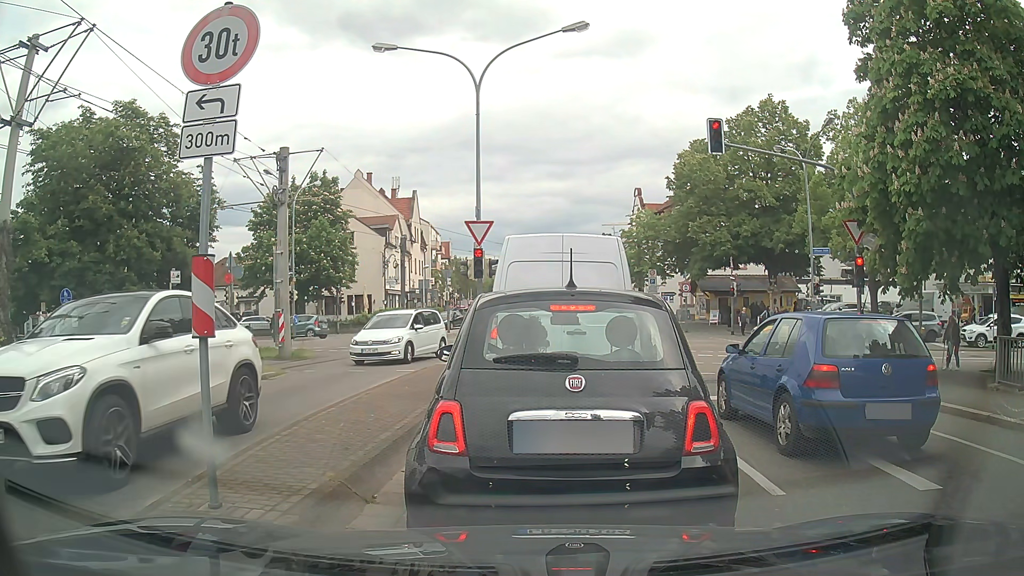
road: tertiary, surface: asphalt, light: Day
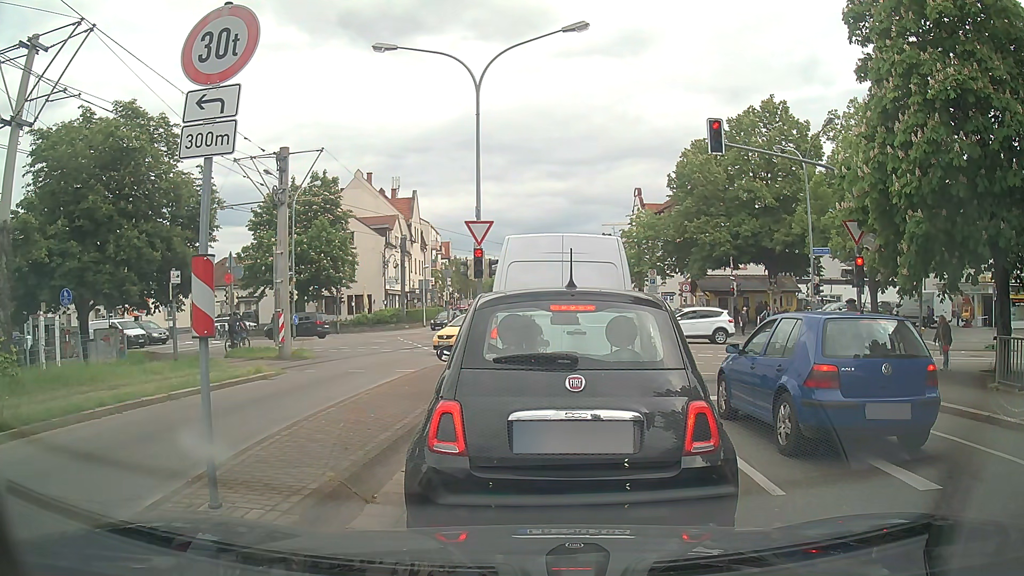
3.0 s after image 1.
(0.0, 0.0) m; 0°
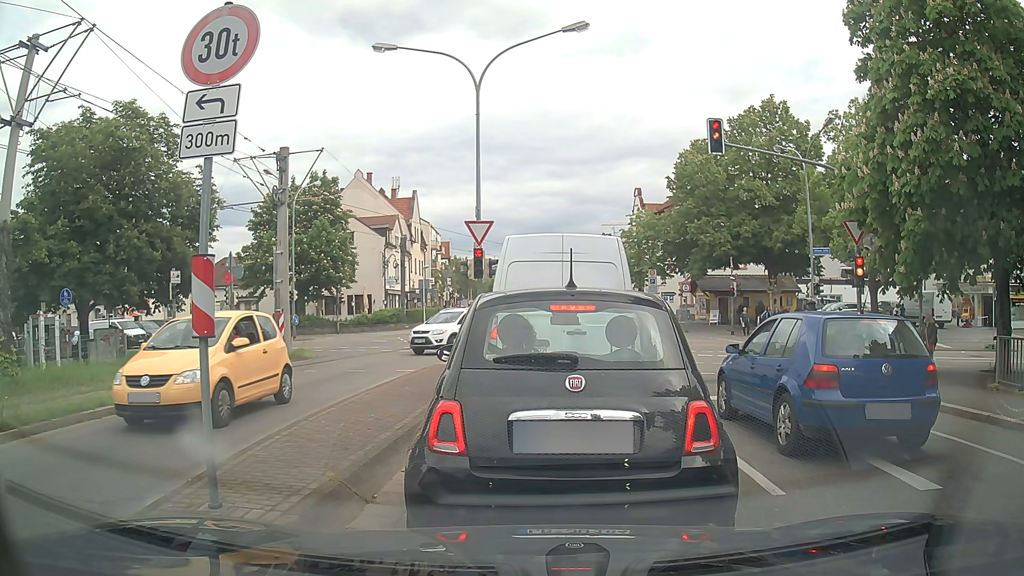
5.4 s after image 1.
(0.0, 0.0) m; 0°
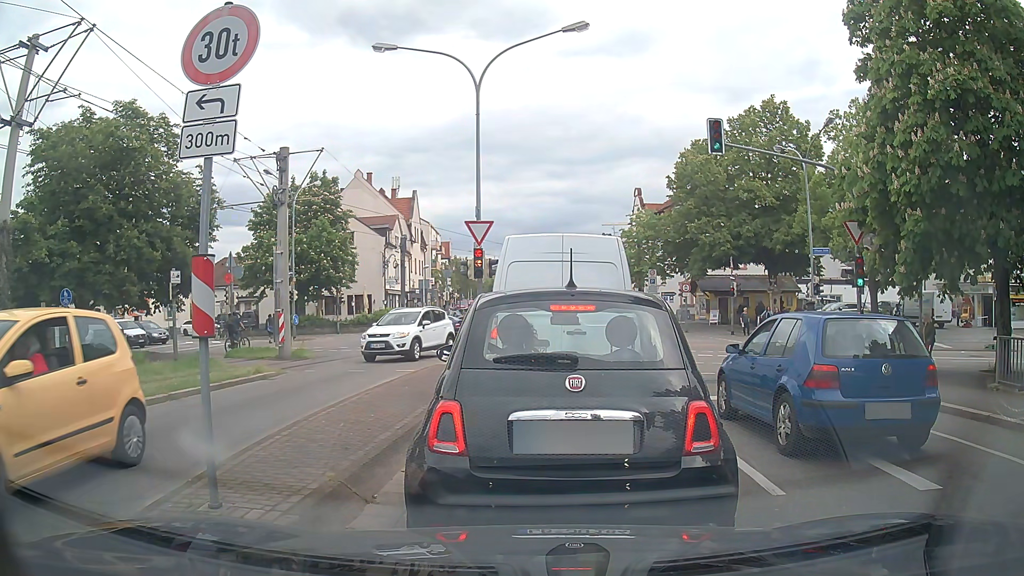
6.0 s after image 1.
(0.0, 0.0) m; 0°
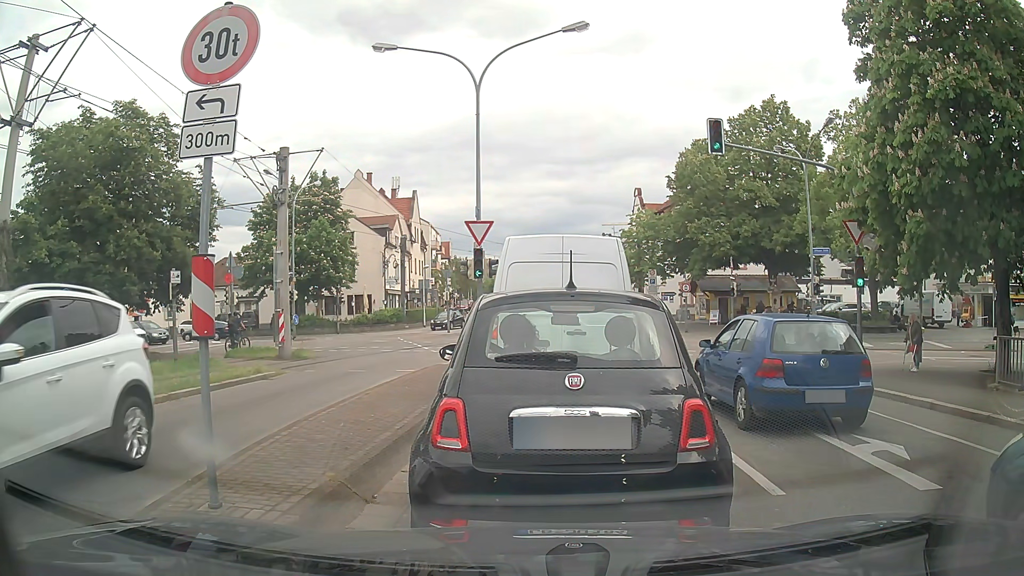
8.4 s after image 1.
(0.0, 0.0) m; 0°
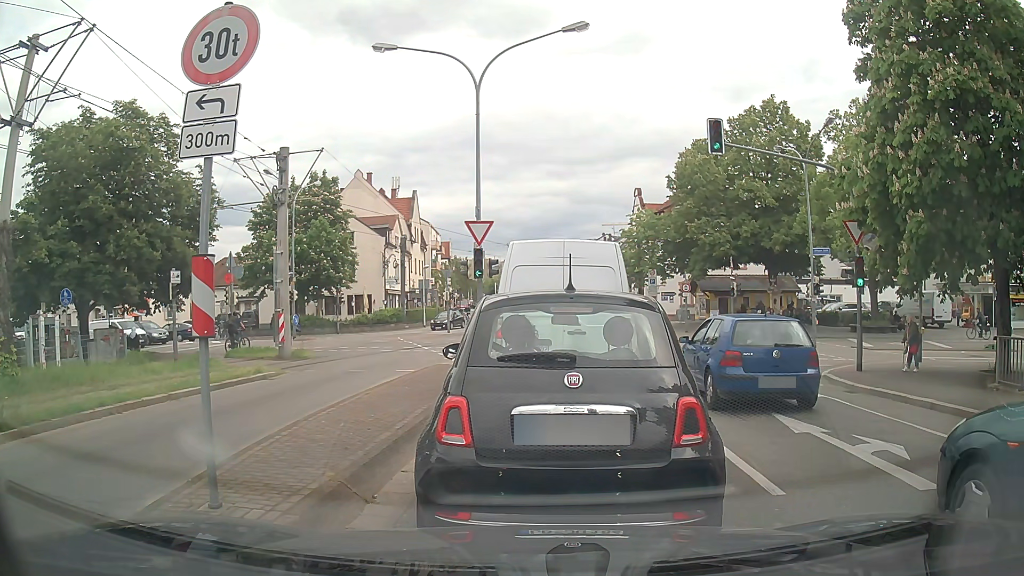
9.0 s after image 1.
(0.0, 0.0) m; 0°
